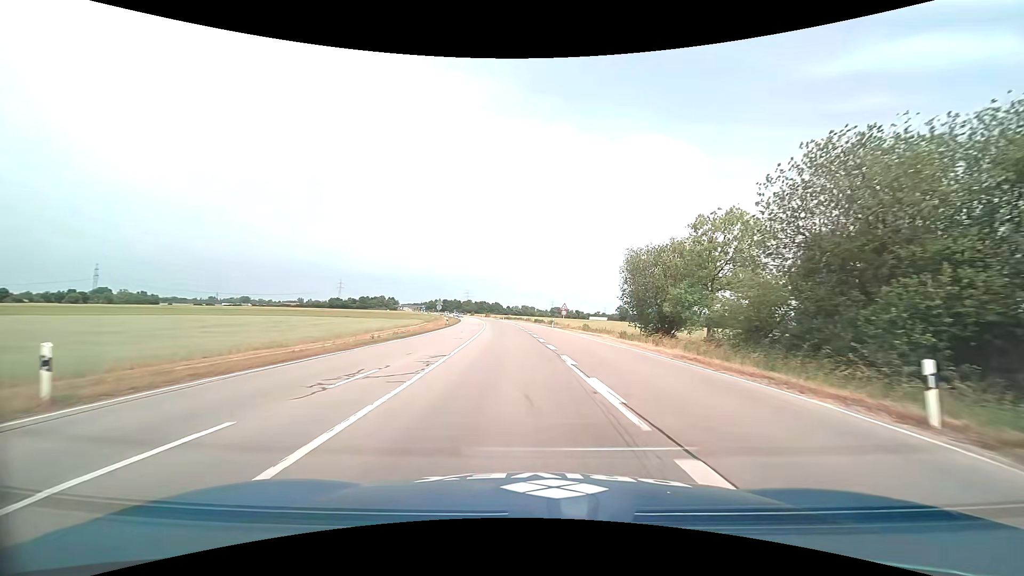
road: primary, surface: asphalt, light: Day
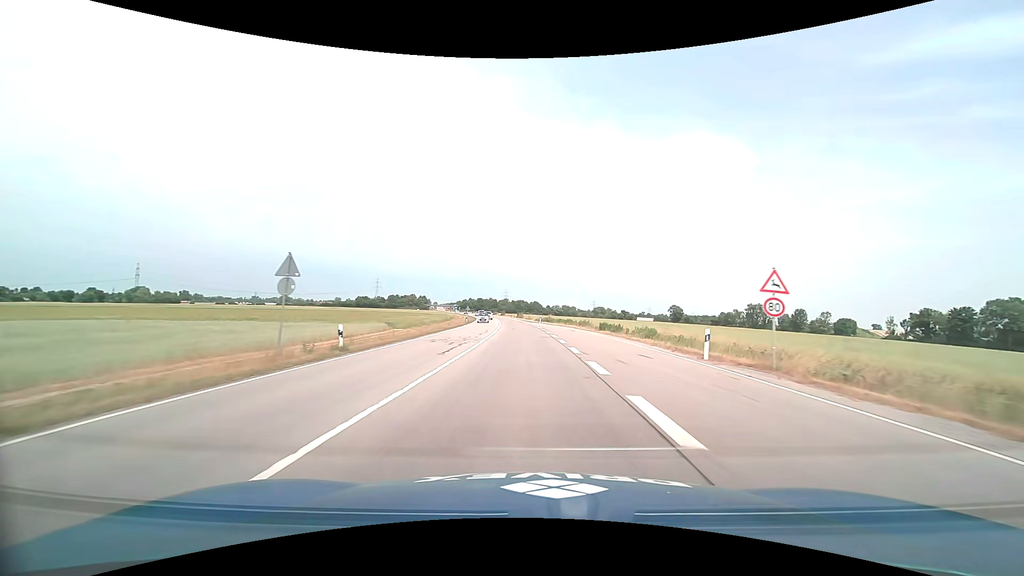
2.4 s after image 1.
(-2.0, +44.6) m; -5°
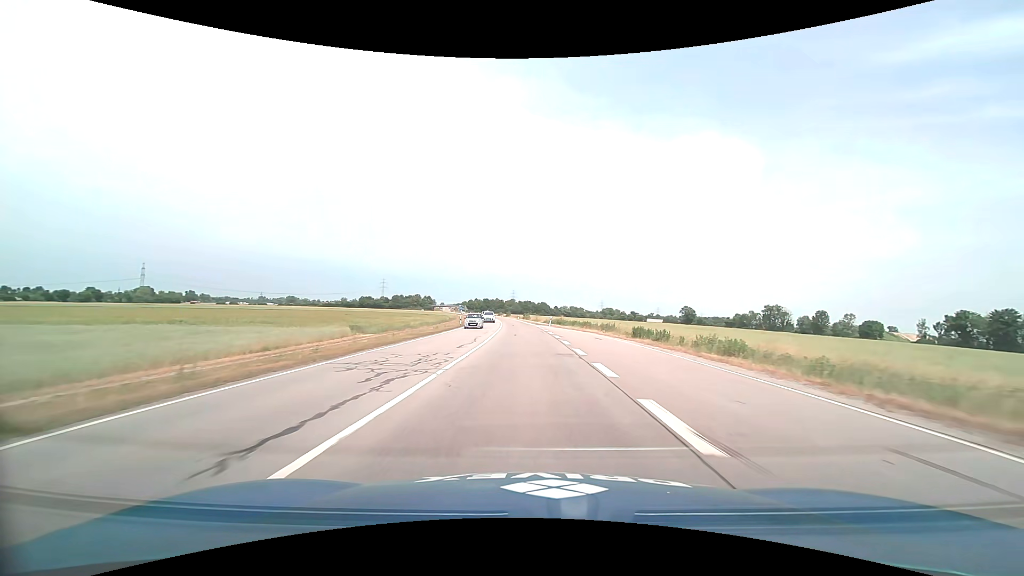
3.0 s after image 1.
(-0.1, +12.3) m; -1°
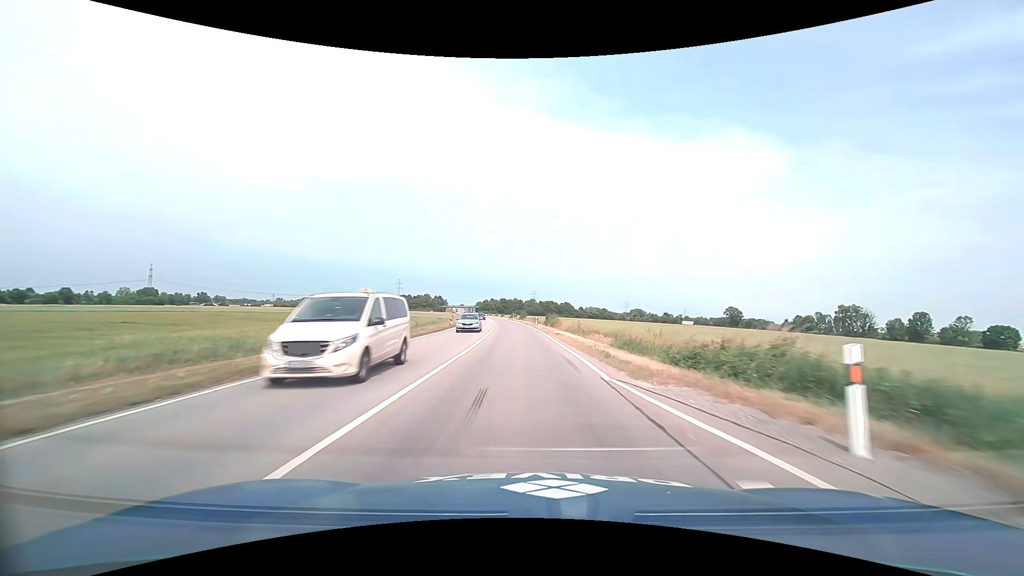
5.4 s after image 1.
(-1.0, +51.8) m; -2°
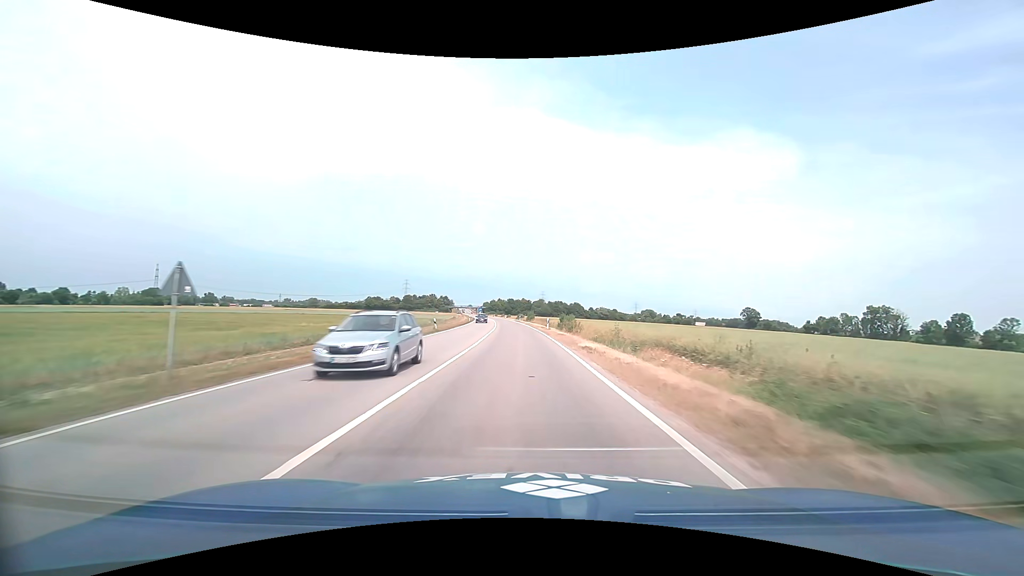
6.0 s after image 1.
(-0.1, +13.4) m; -1°
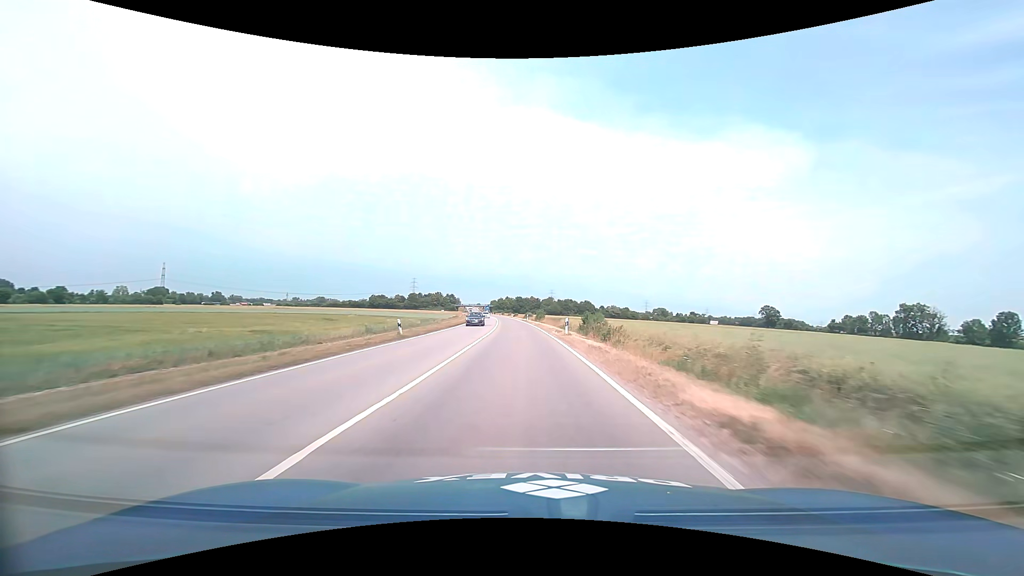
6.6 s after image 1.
(-0.1, +13.6) m; -1°
